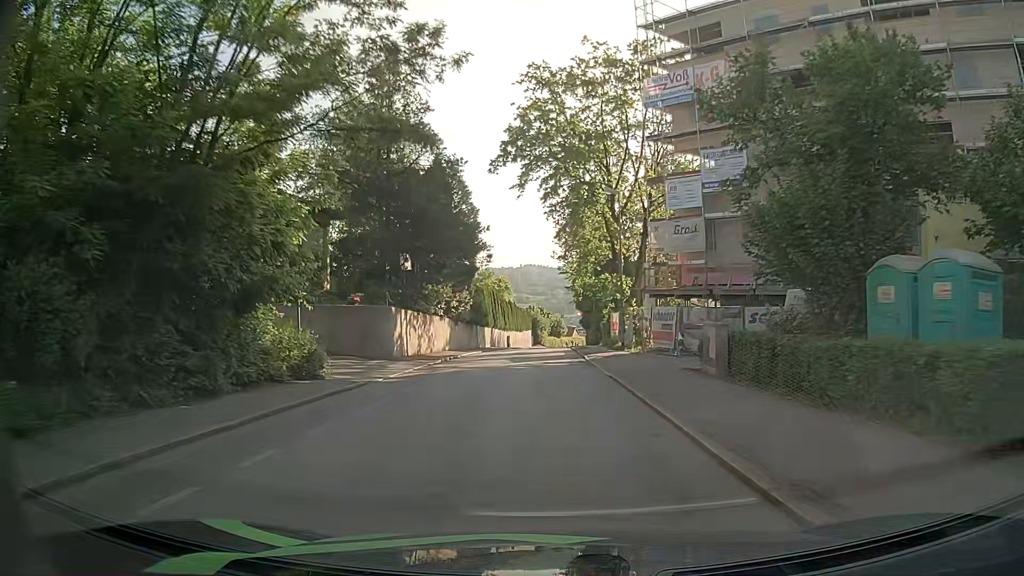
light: Day
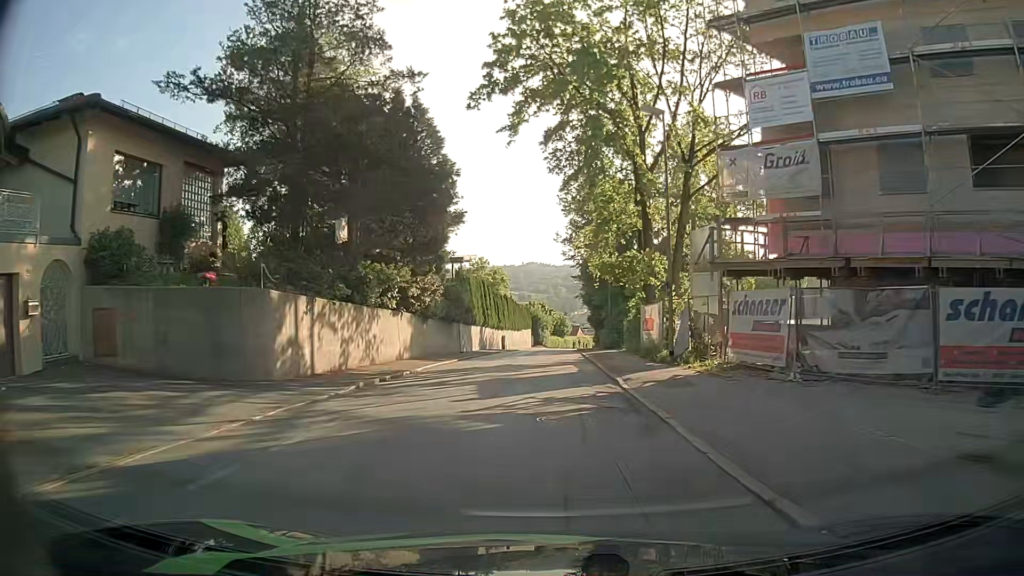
(0.0, +13.1) m; 0°
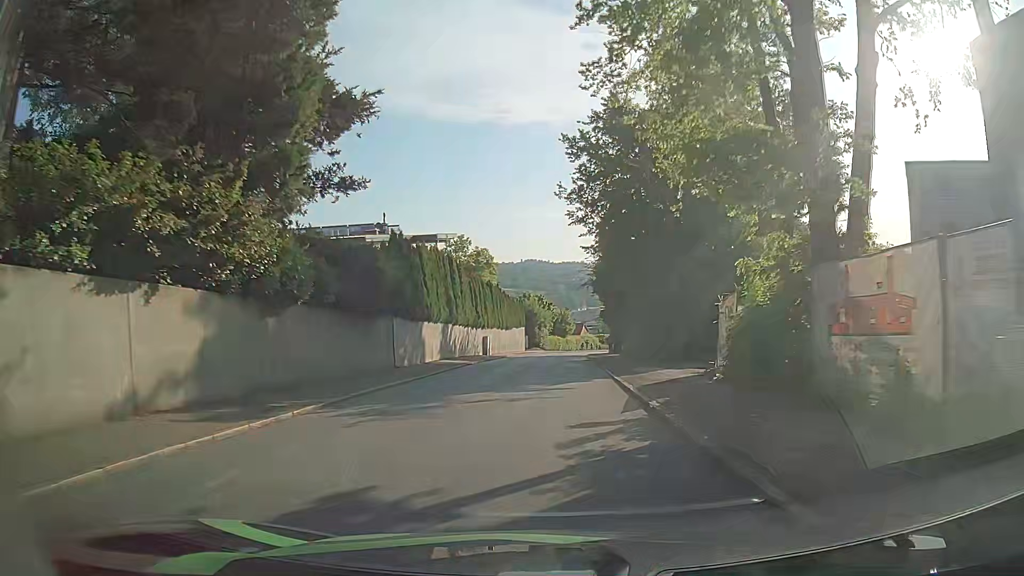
(-0.1, +19.8) m; -1°
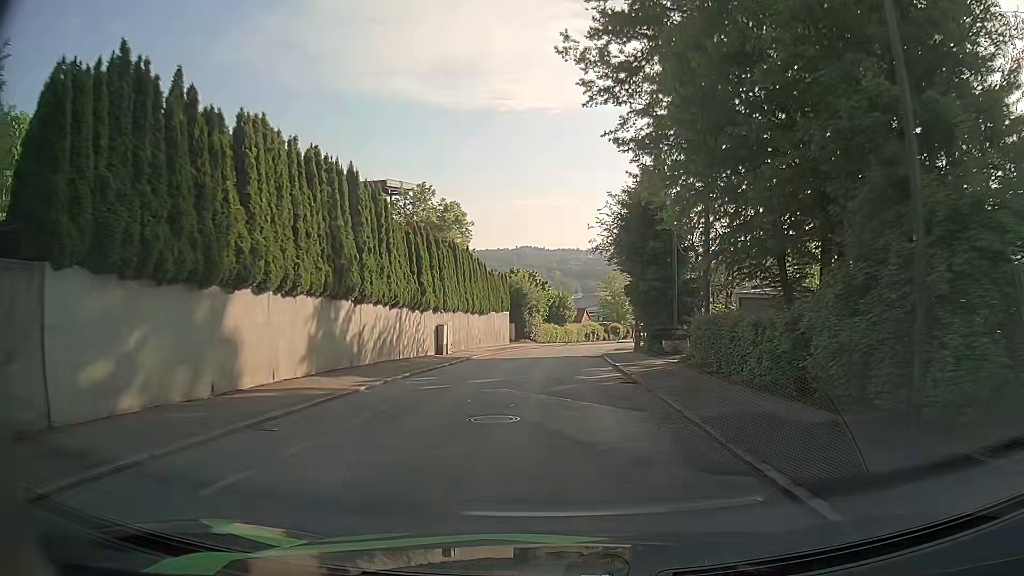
(+0.3, +20.1) m; +1°
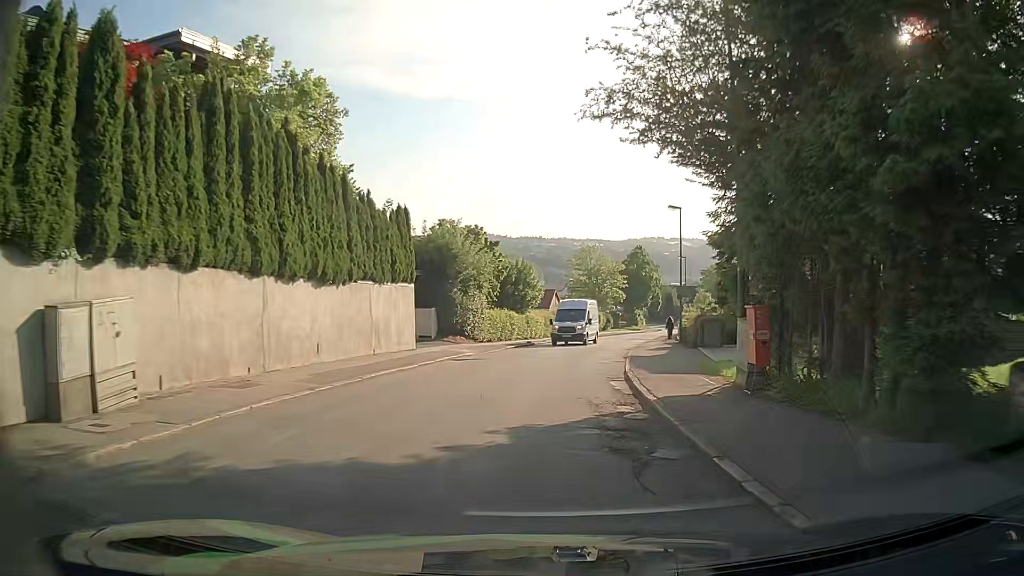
(+0.5, +25.6) m; +3°
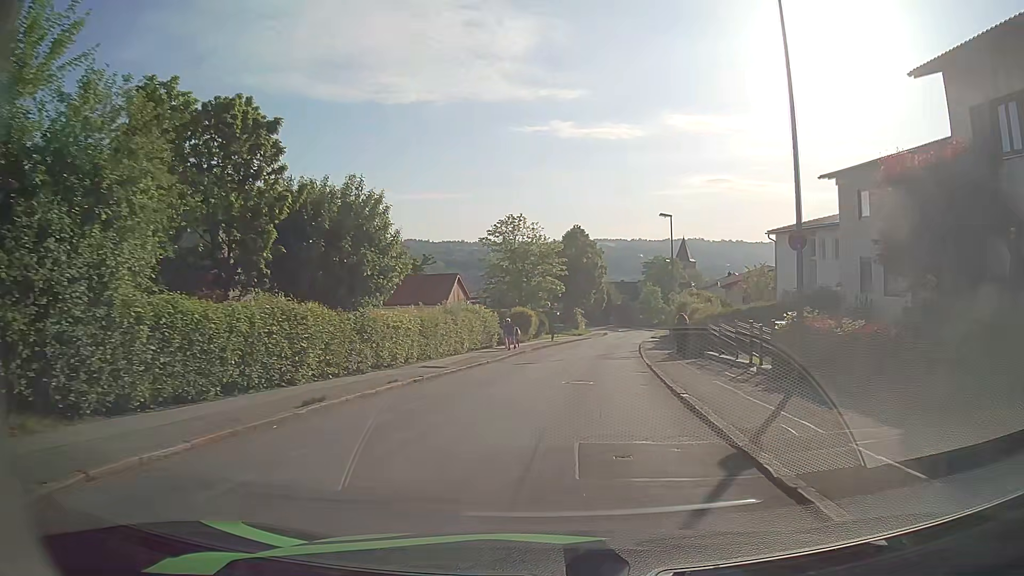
(+1.5, +27.5) m; +6°
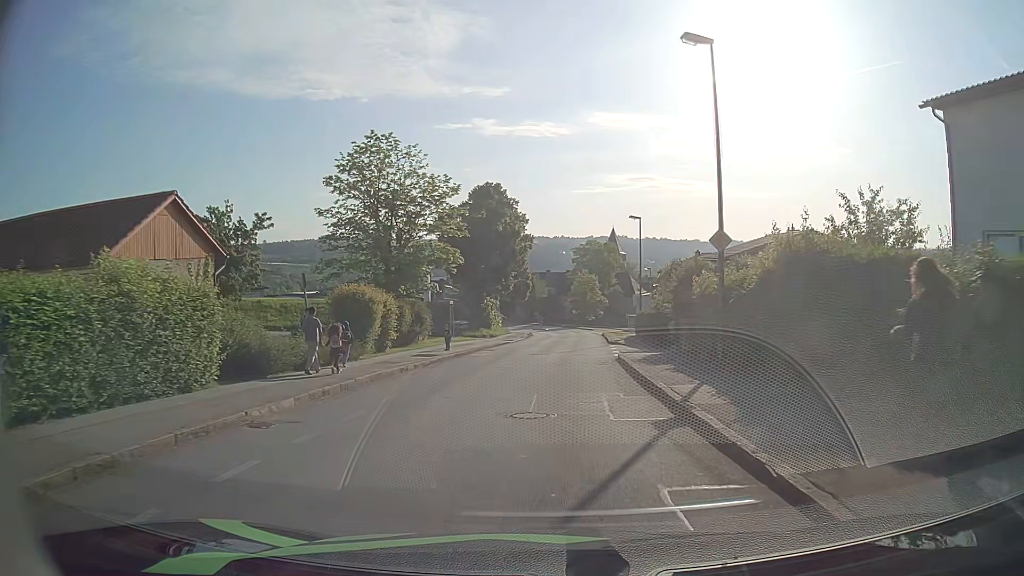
(+1.9, +27.1) m; +8°
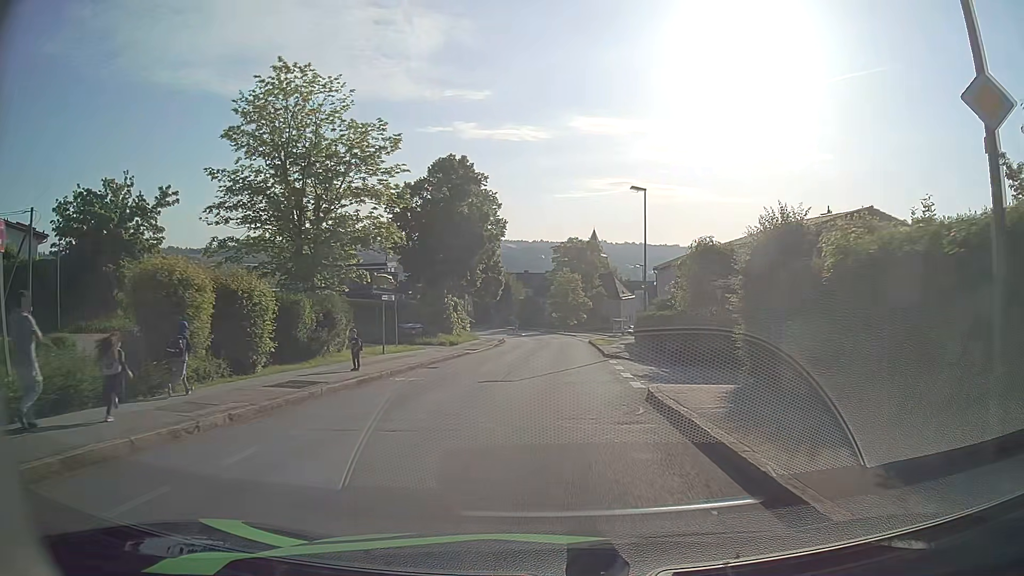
(0.0, +11.2) m; +1°
